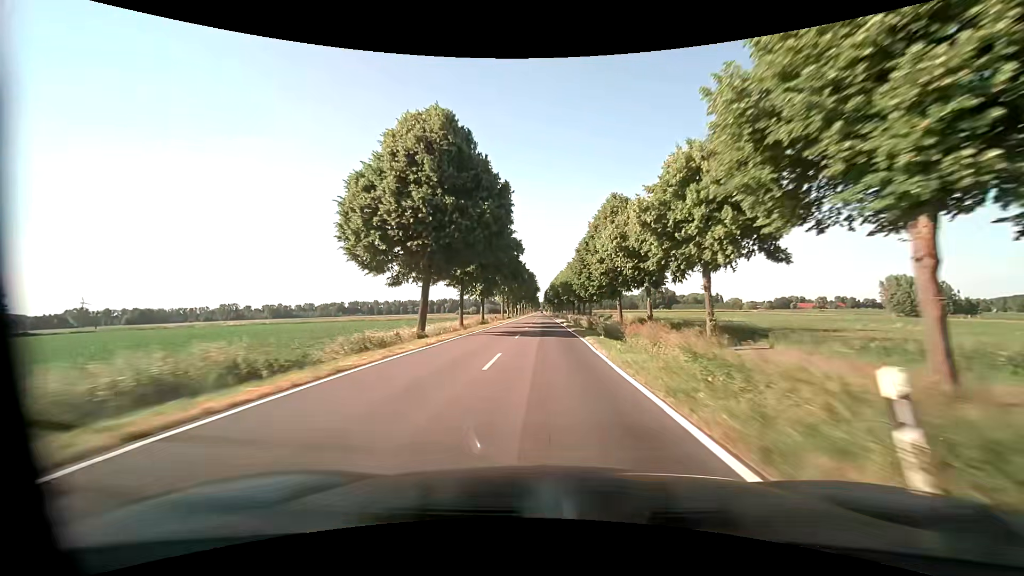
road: tertiary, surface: asphalt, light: Day
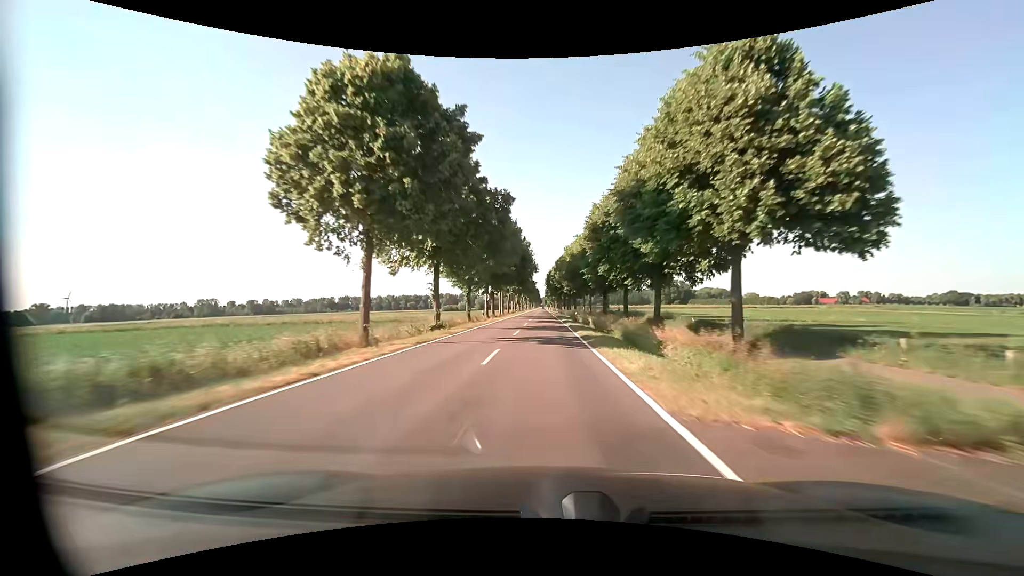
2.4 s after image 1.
(+0.8, +60.1) m; +1°
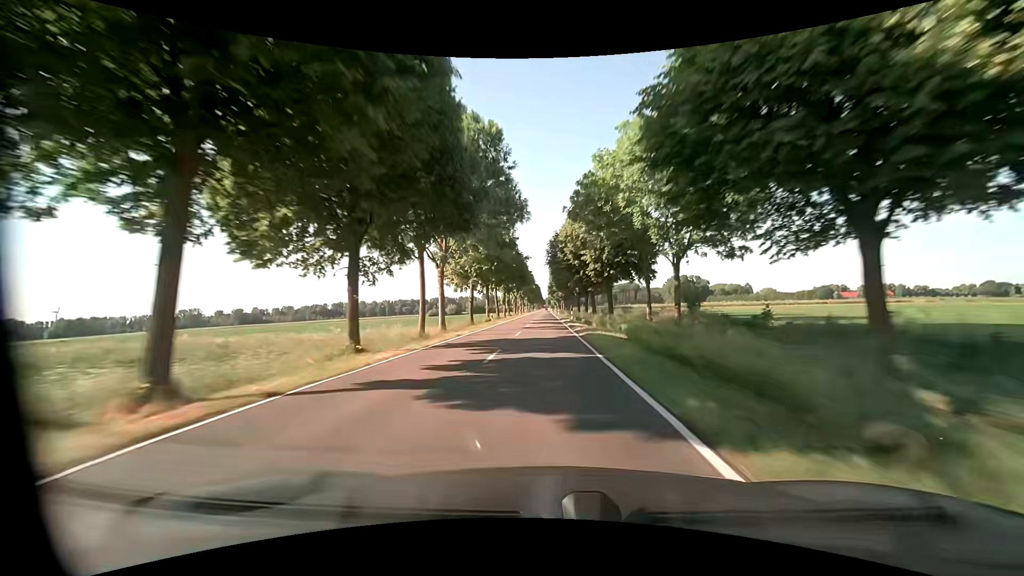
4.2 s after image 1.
(-0.6, +47.5) m; -1°
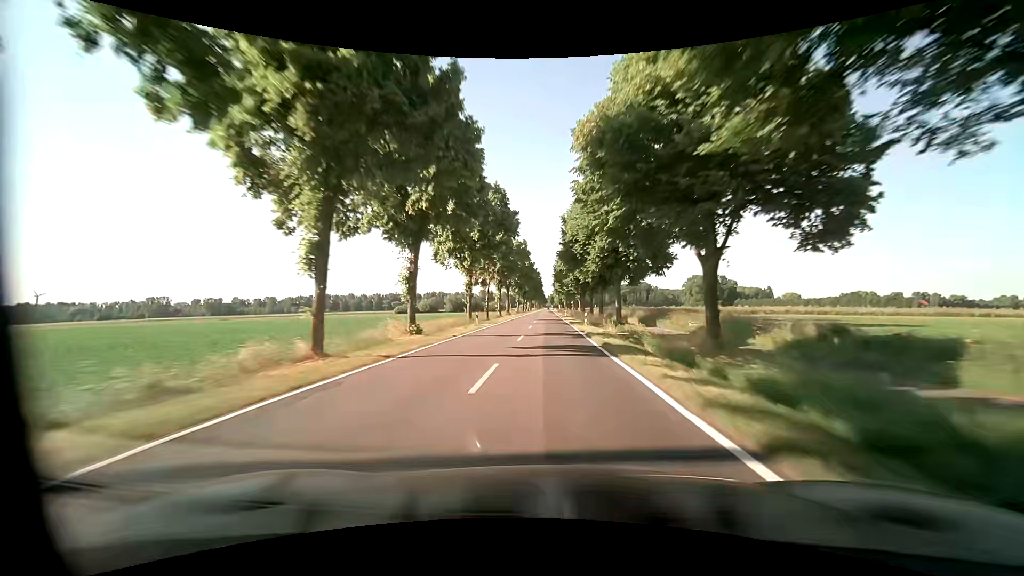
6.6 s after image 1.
(0.0, +64.6) m; 0°
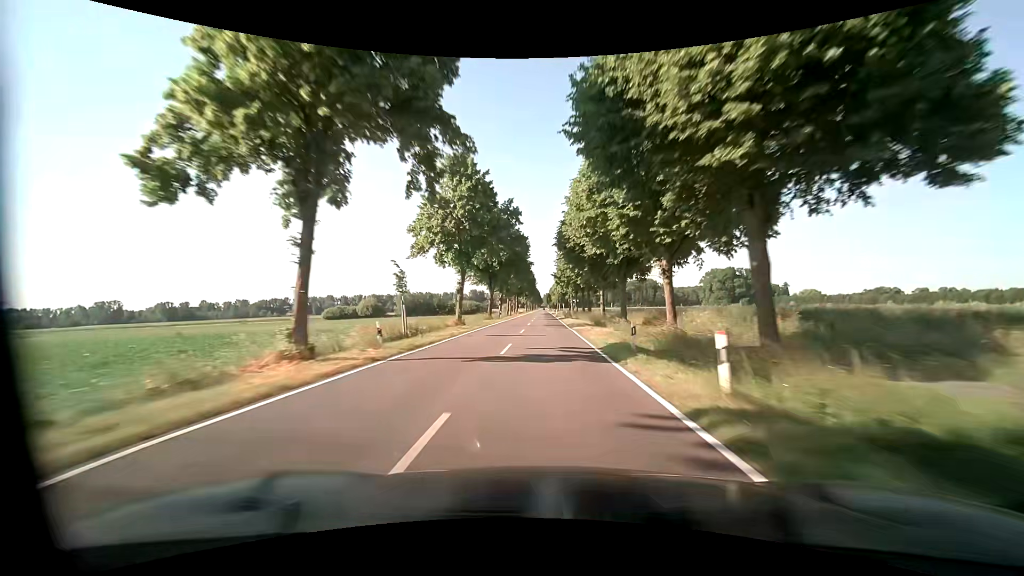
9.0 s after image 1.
(-0.1, +65.5) m; 0°
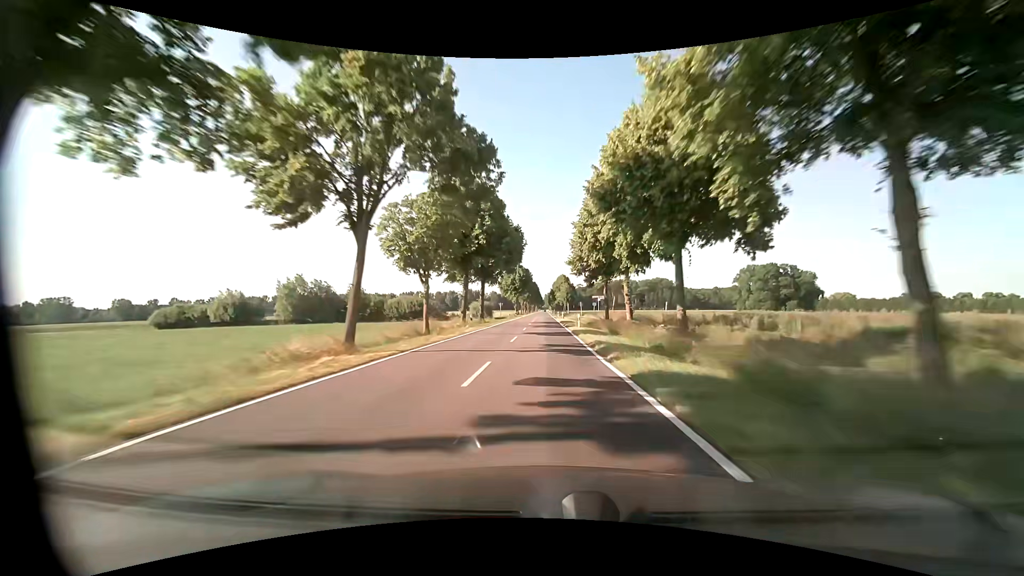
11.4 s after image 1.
(-0.1, +66.1) m; 0°
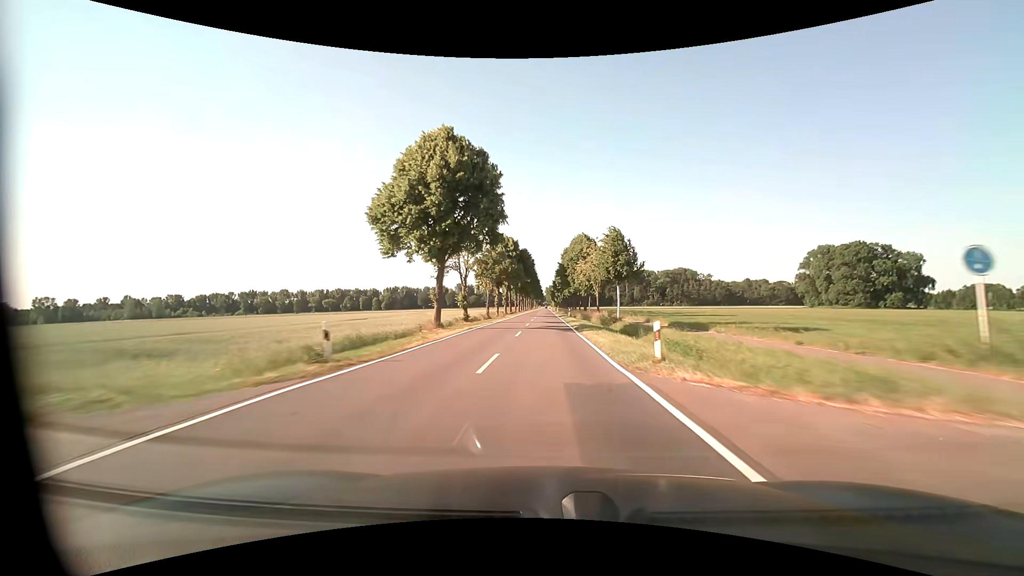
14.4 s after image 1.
(-0.5, +82.9) m; 0°
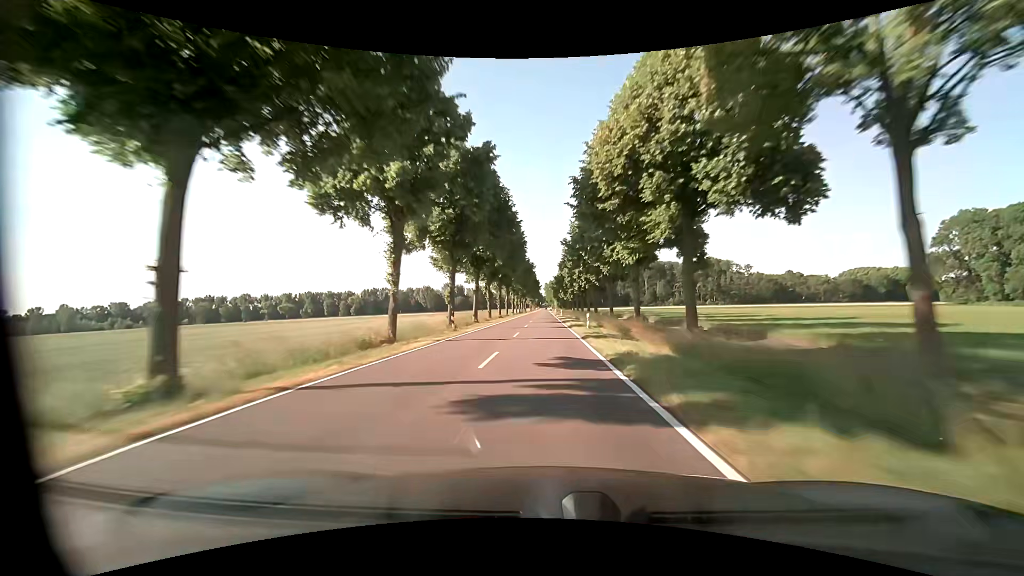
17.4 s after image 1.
(0.0, +83.0) m; 0°
(0, +10) (0, +20) (0, +30) (0, +40) (0, +50) (0, +60) (0, +70) (0, +80) (0, +90) (0, +100) m
